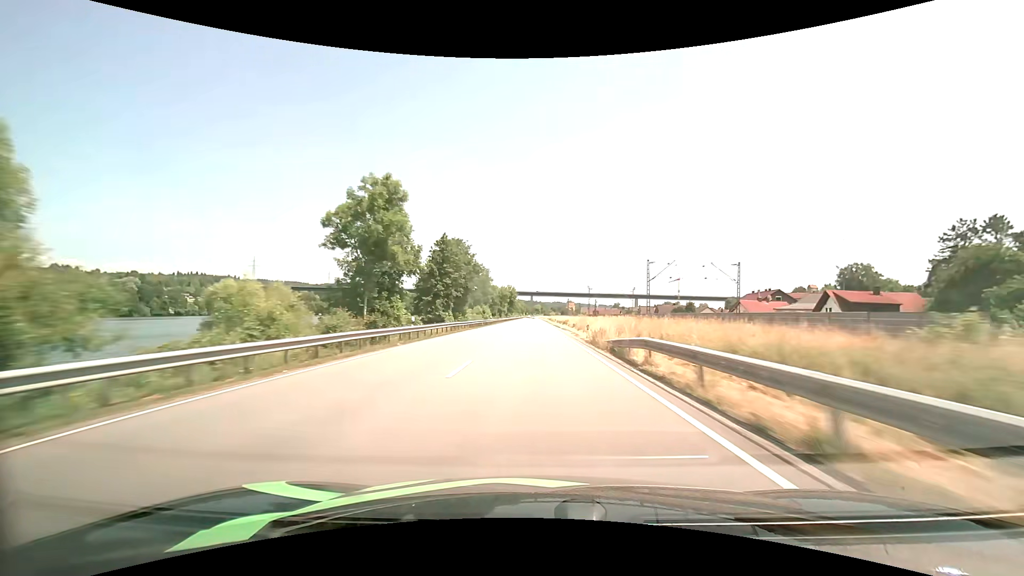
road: primary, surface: asphalt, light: Day
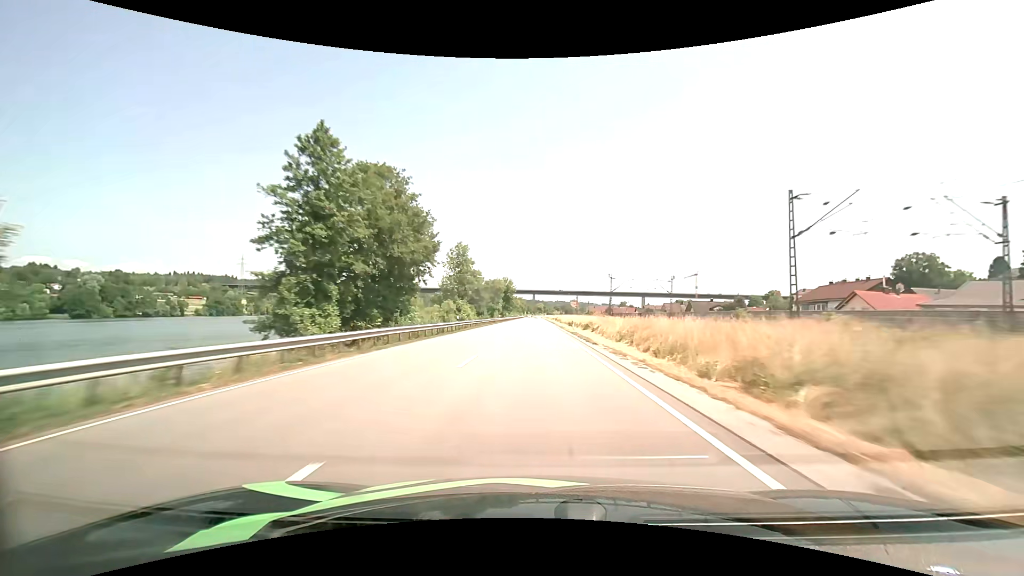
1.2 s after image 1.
(0.0, +34.2) m; 0°
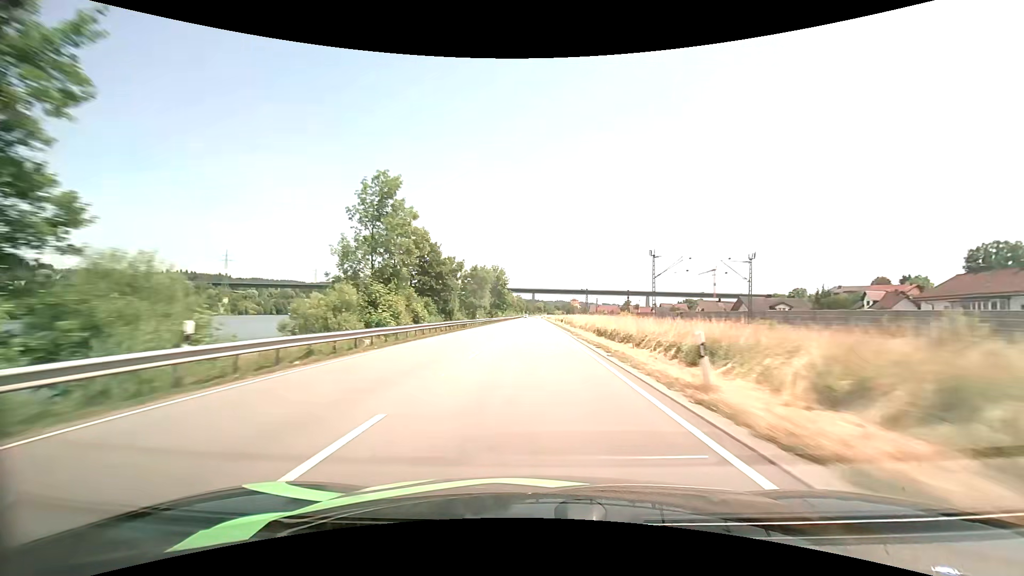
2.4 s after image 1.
(0.0, +34.0) m; 0°
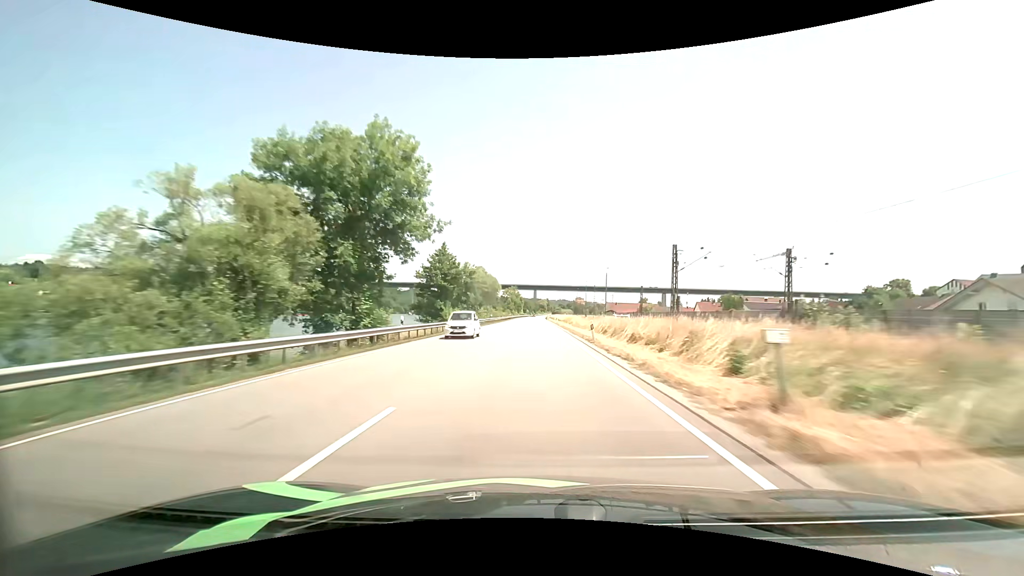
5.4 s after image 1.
(-0.5, +83.8) m; 0°
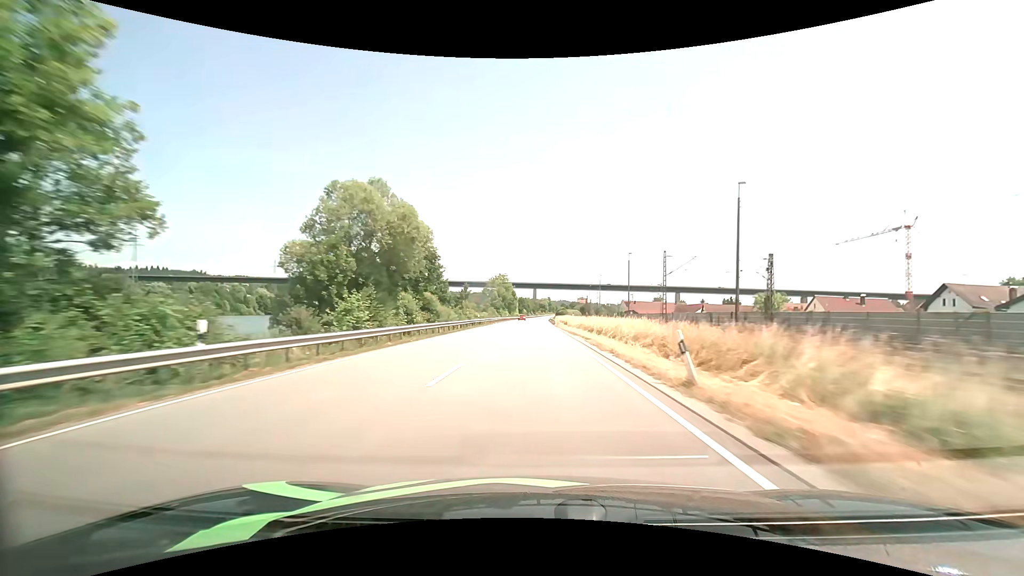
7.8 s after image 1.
(-0.1, +66.1) m; 0°
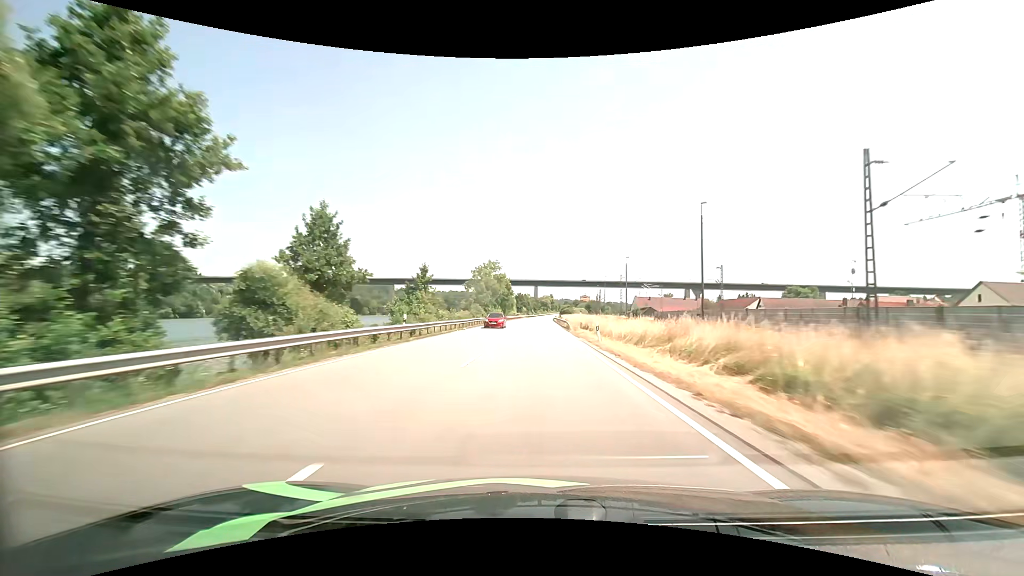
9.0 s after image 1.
(0.0, +32.9) m; 0°
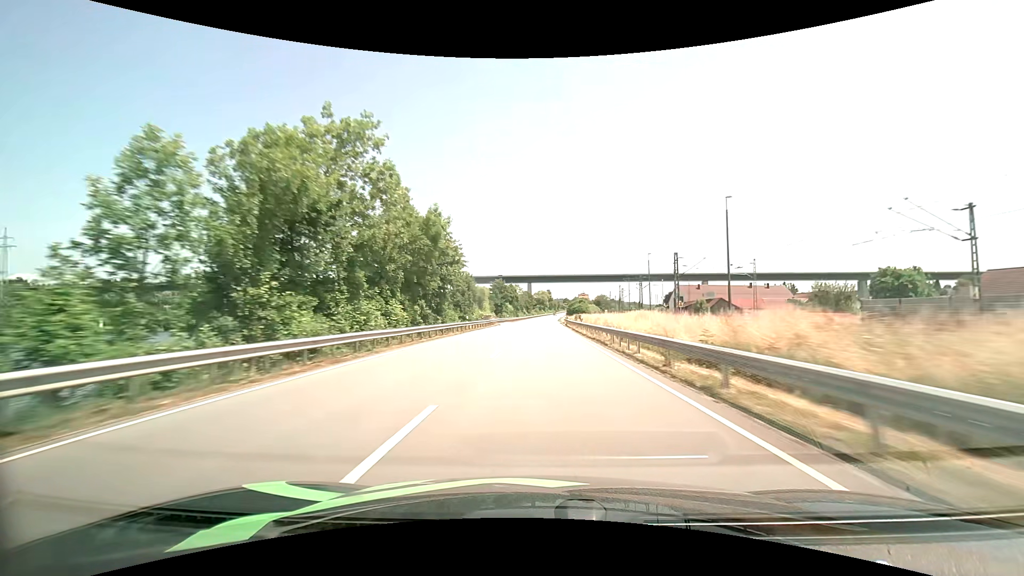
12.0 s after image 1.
(0.0, +81.5) m; +1°
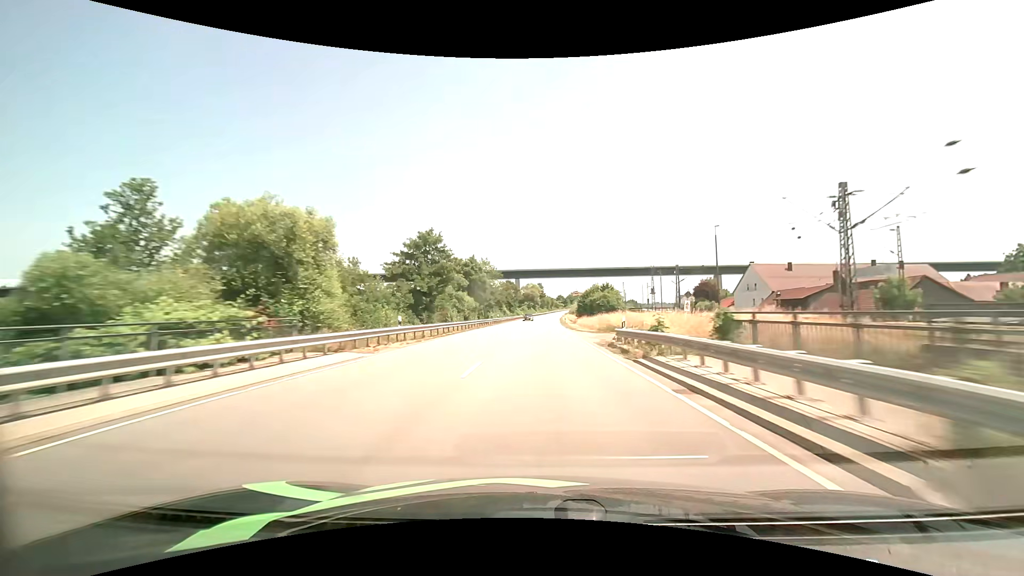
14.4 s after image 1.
(+0.7, +65.1) m; +1°
(0, +10) (0, +20) (0, +30) (0, +40) (0, +50) (0, +60) (+1, +70) (+1, +80) (+1, +90) (+1, +100) m
